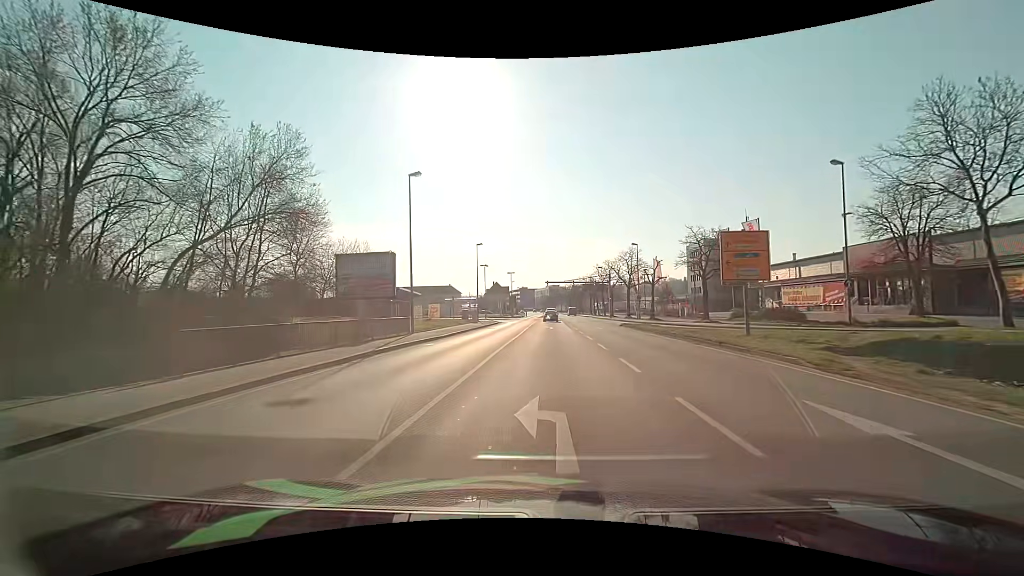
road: primary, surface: asphalt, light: Day
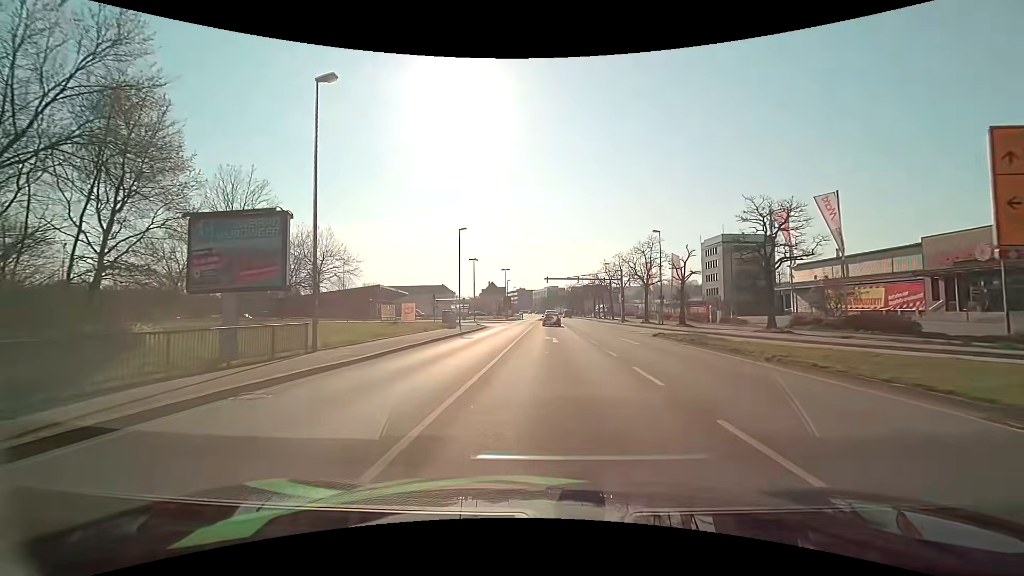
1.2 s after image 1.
(0.0, +13.3) m; 0°
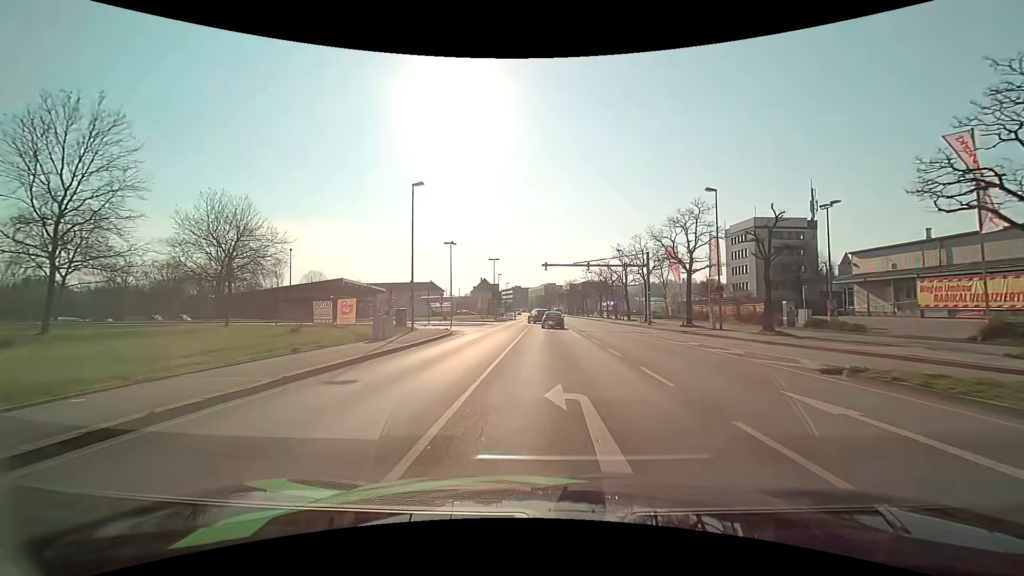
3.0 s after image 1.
(0.0, +18.1) m; 0°
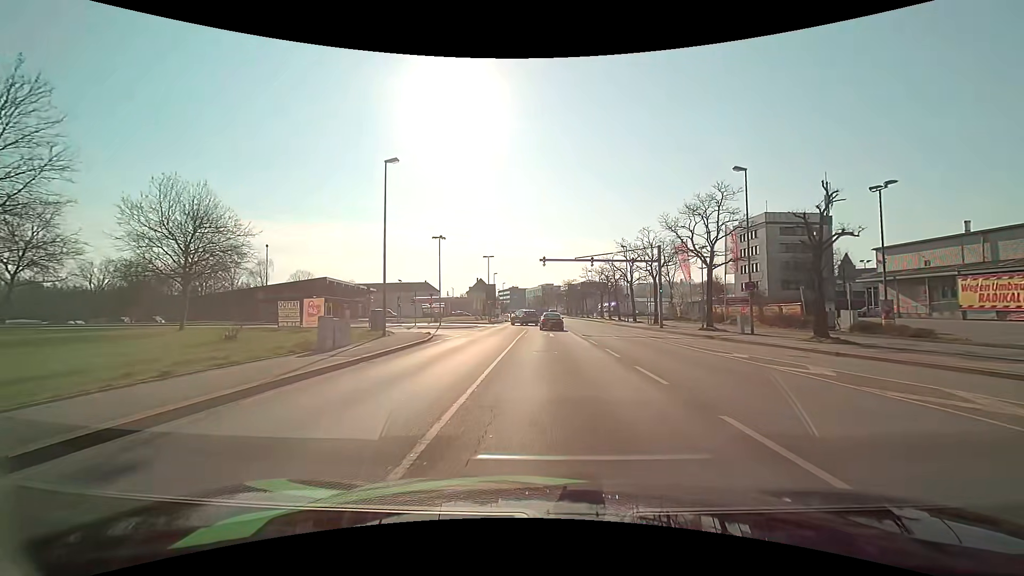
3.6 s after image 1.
(0.0, +5.6) m; +1°
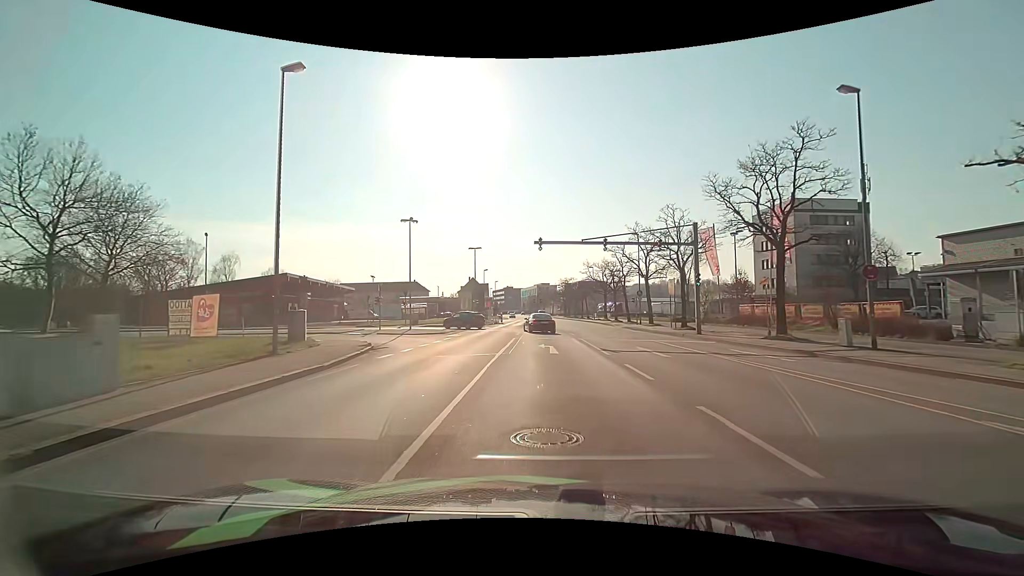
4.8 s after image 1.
(0.0, +11.3) m; +1°
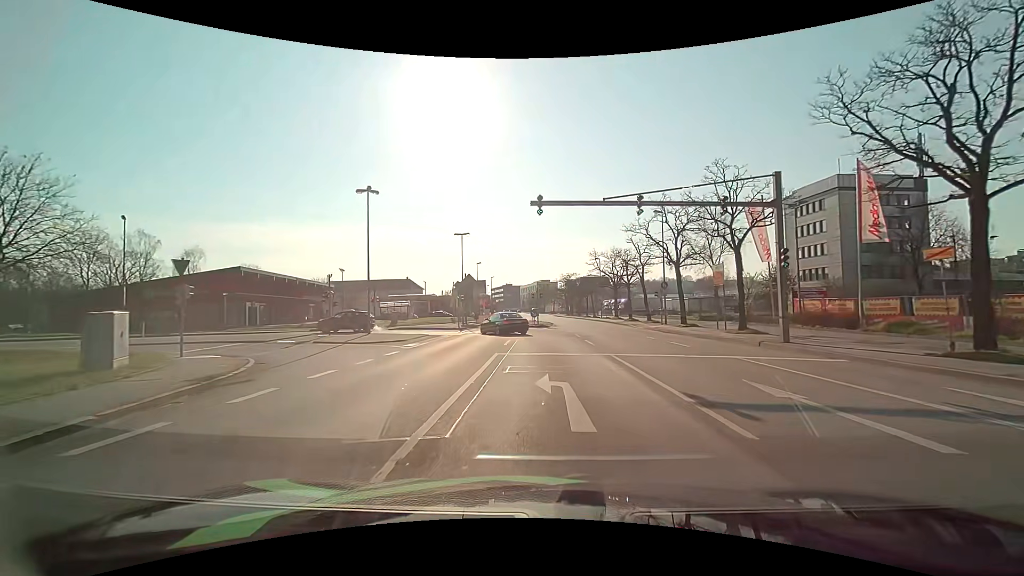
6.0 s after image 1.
(0.0, +11.0) m; 0°
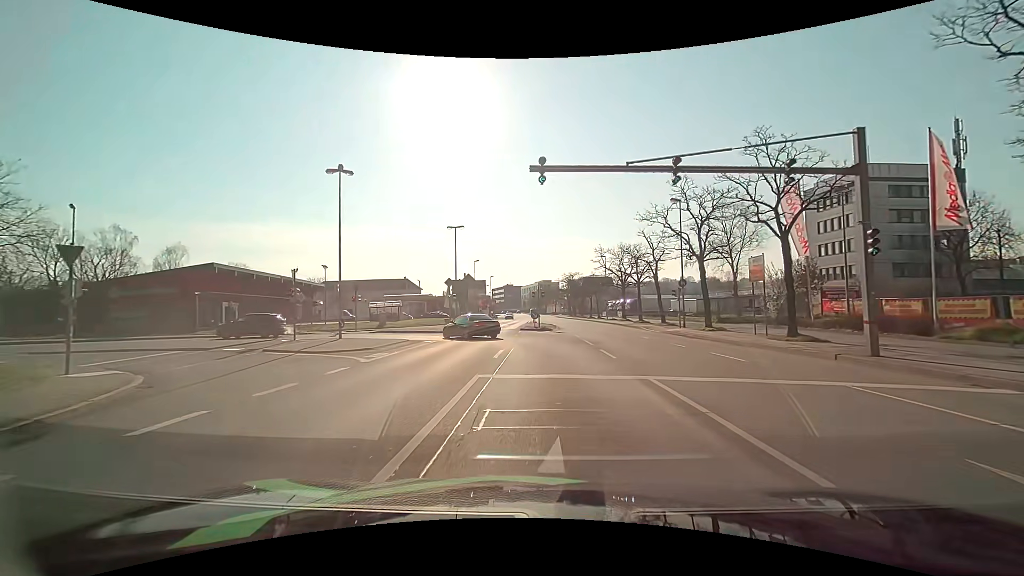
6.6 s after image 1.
(0.0, +5.2) m; 0°
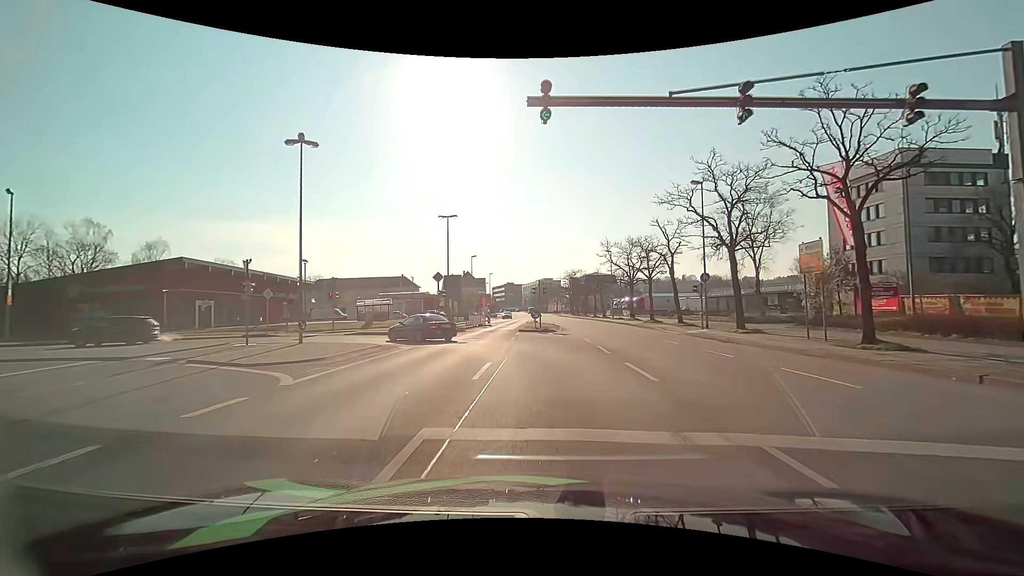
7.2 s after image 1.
(0.0, +5.0) m; 0°
(0, +10) (-2, +20) (-8, +28) (-17, +31) (-27, +30) (-36, +26) (-45, +21) (-53, +15) (-59, +8) (-65, -1) m
